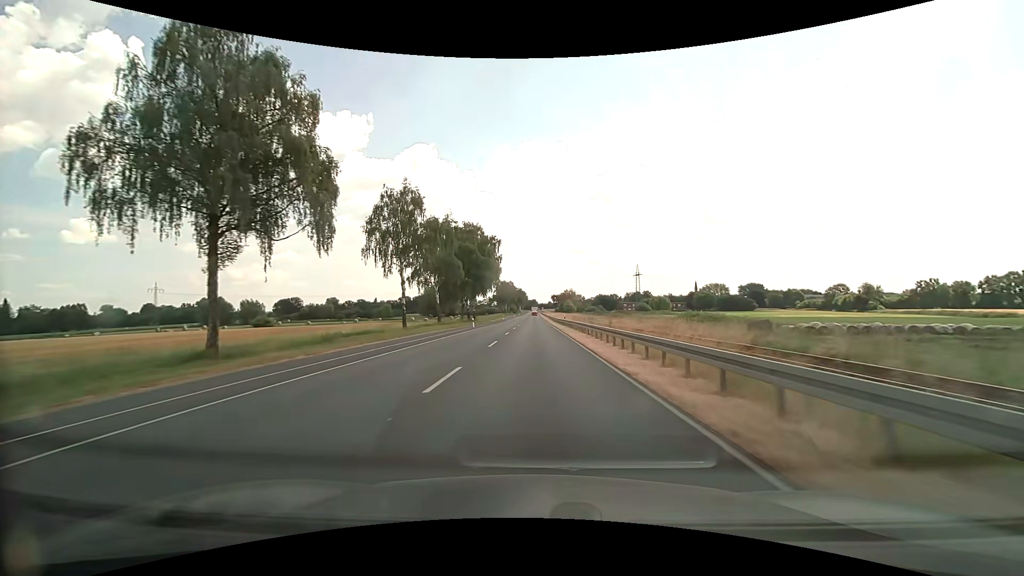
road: primary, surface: asphalt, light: Day
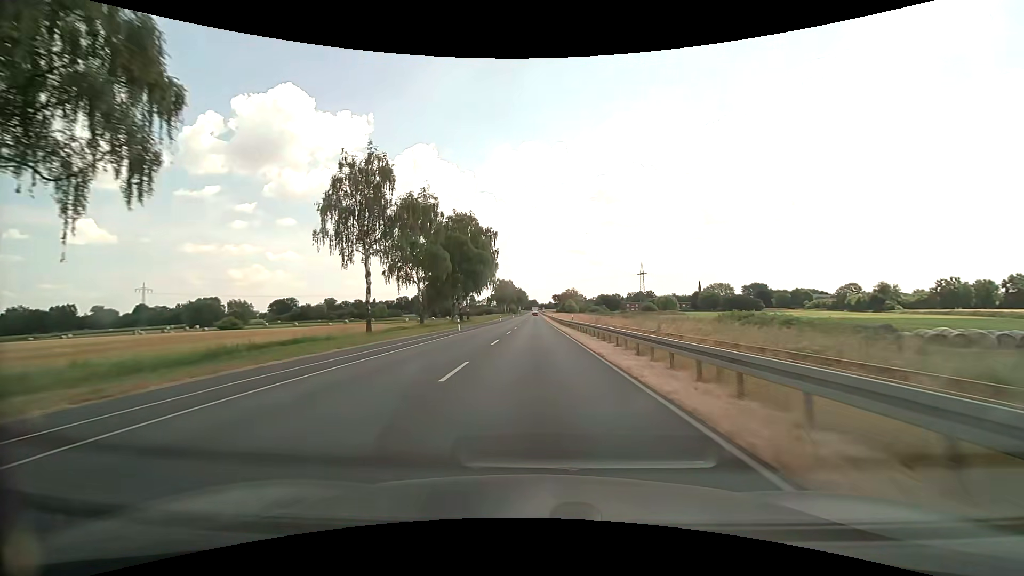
(0.0, +10.7) m; 0°
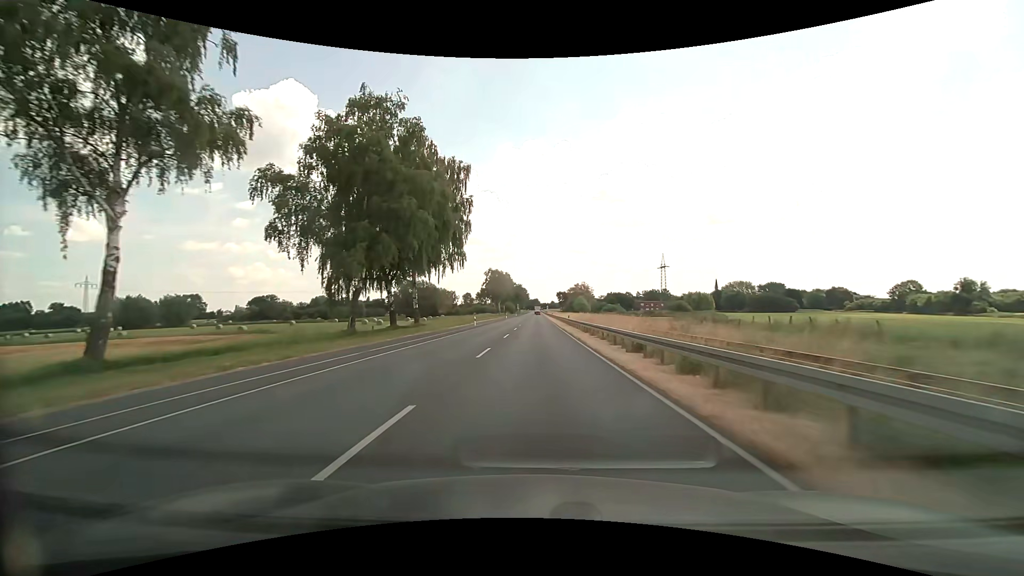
(-0.3, +43.0) m; 0°
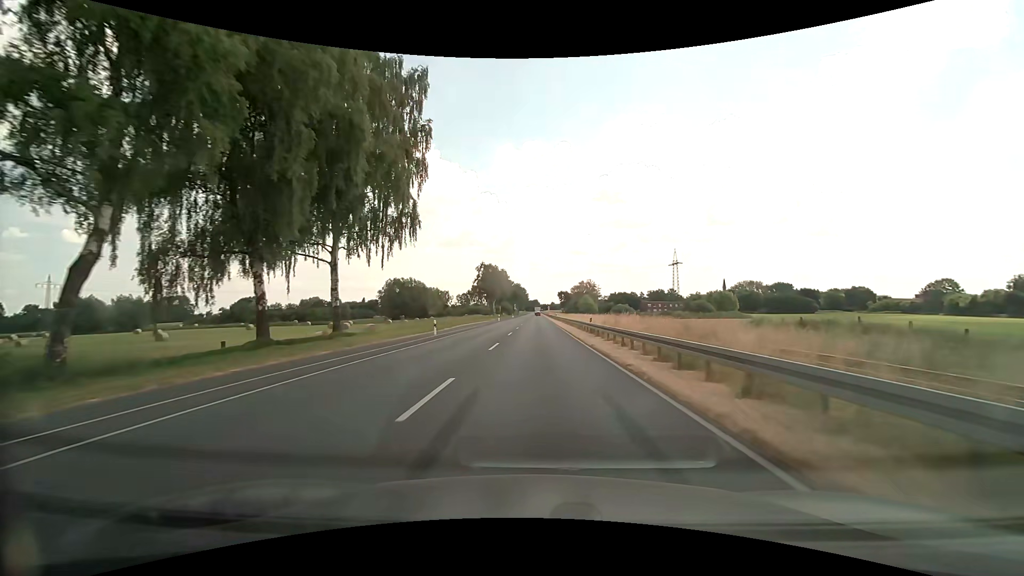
(0.0, +21.5) m; 0°
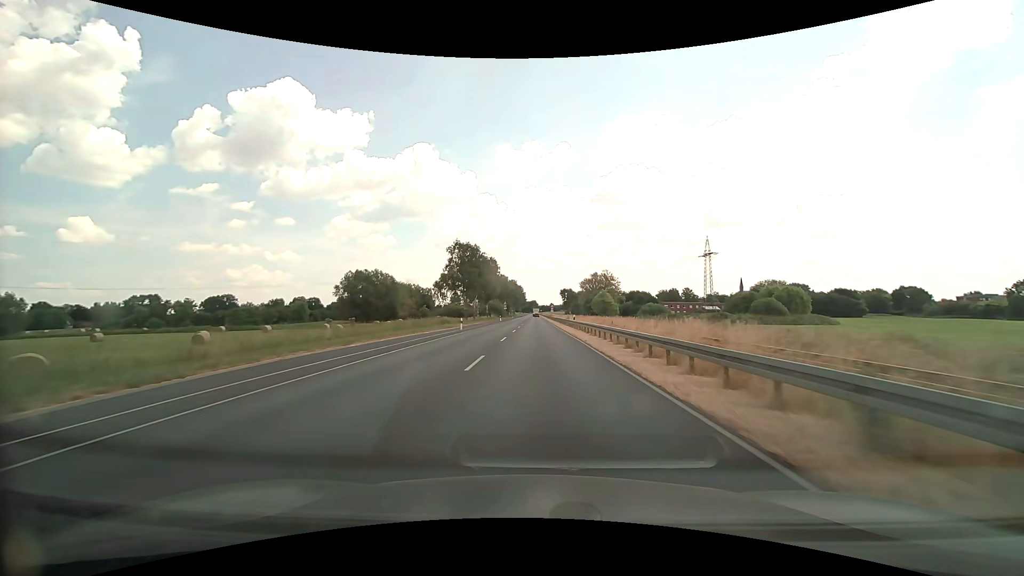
(-0.1, +42.9) m; 0°
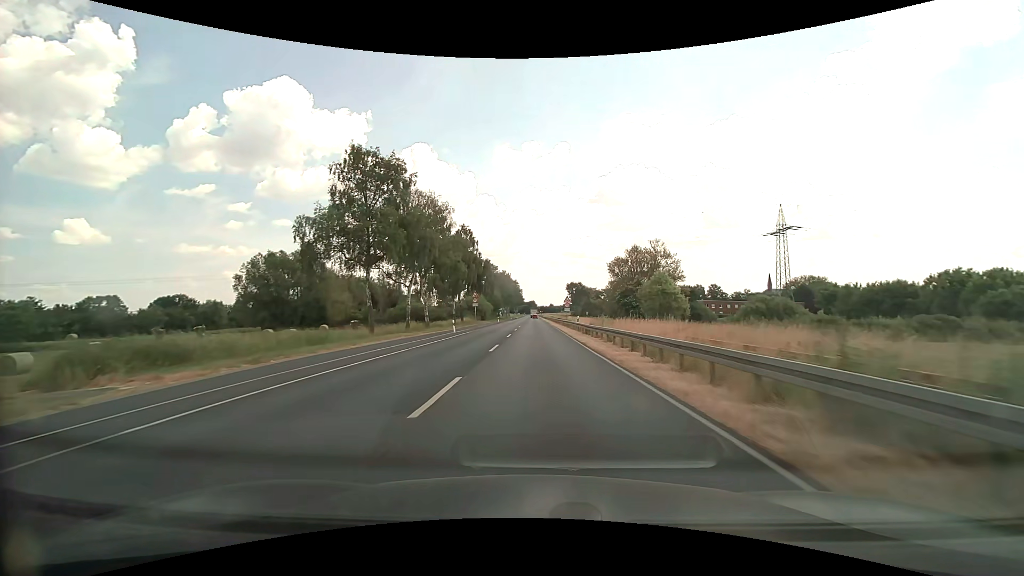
(+0.1, +53.6) m; 0°
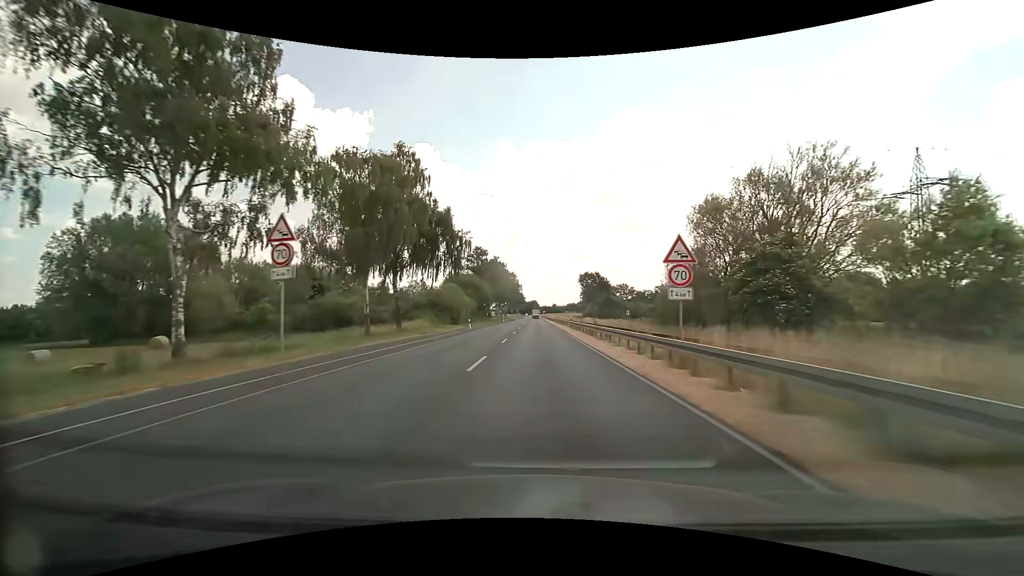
(-0.1, +43.0) m; 0°
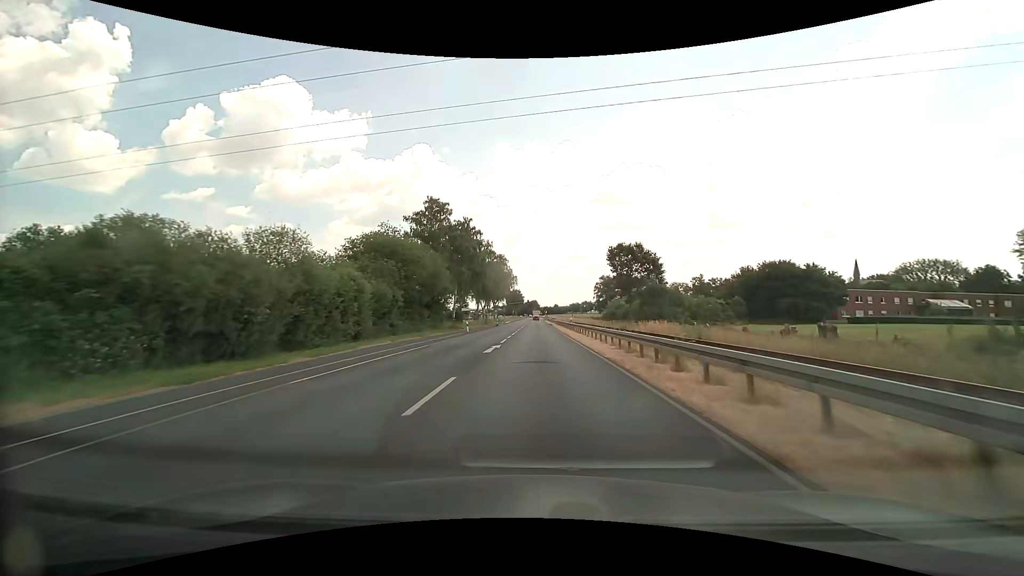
(+0.3, +53.6) m; 0°
